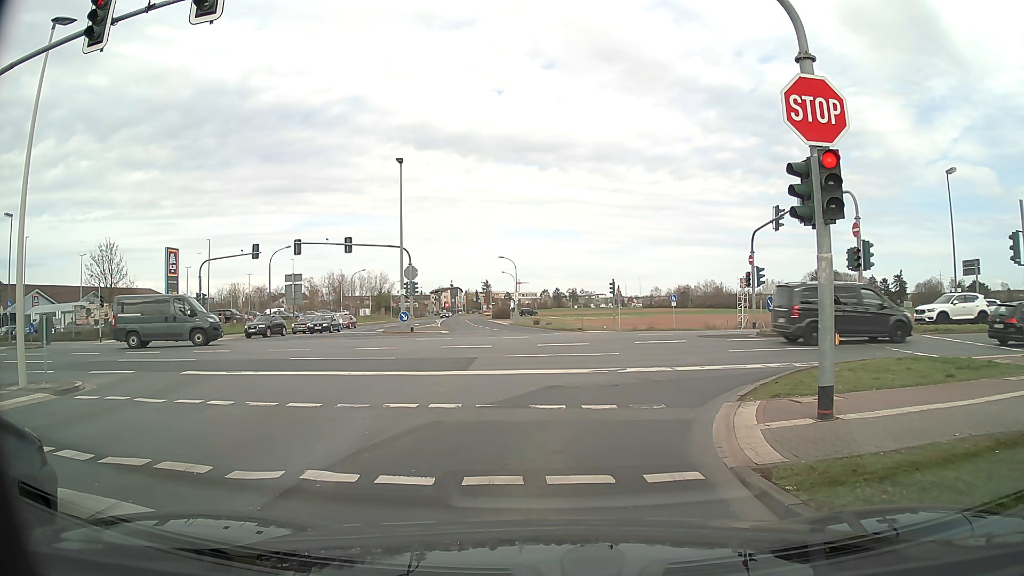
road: tertiary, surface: asphalt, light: Day
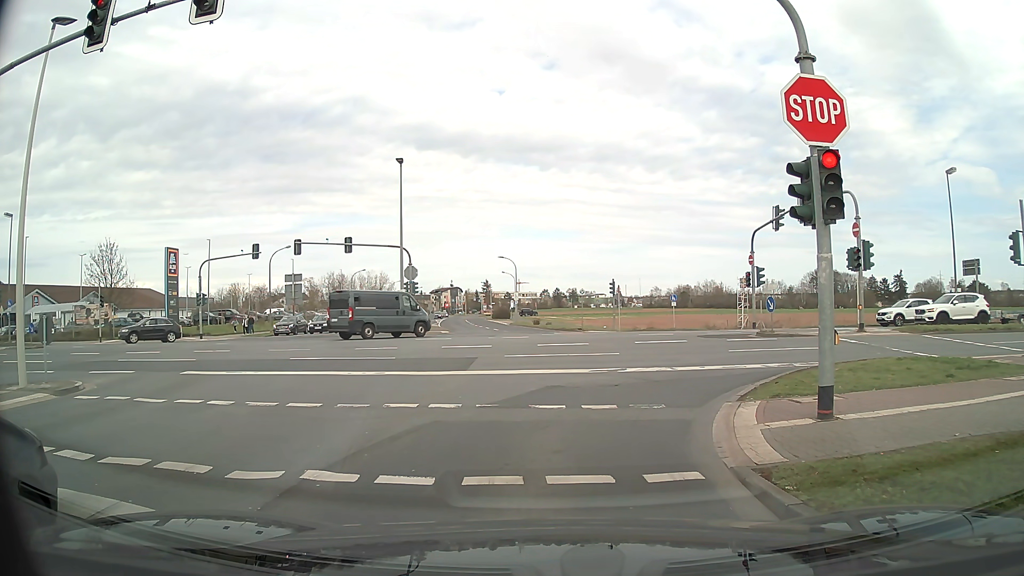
(0.0, 0.0) m; 0°
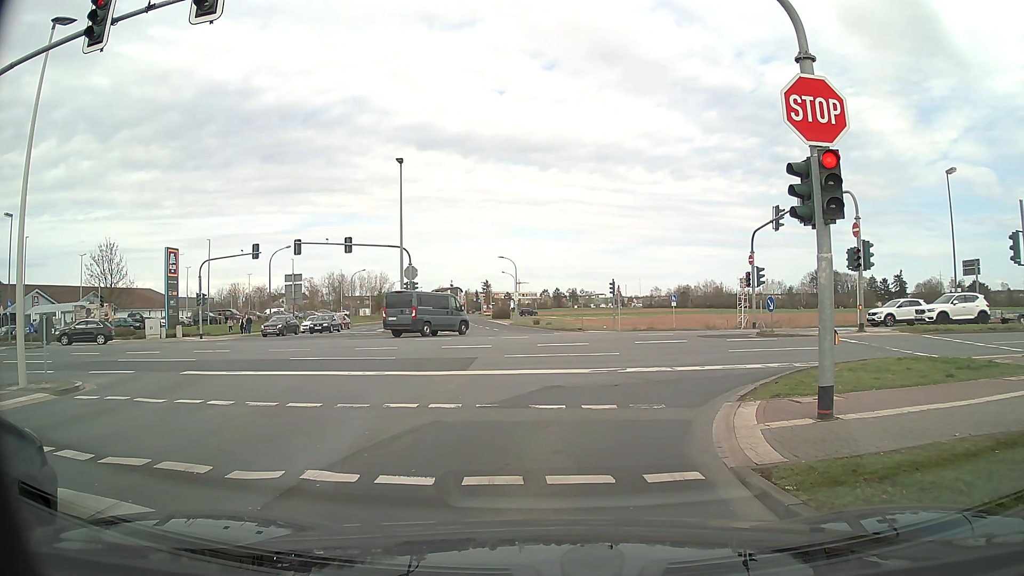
(0.0, 0.0) m; 0°
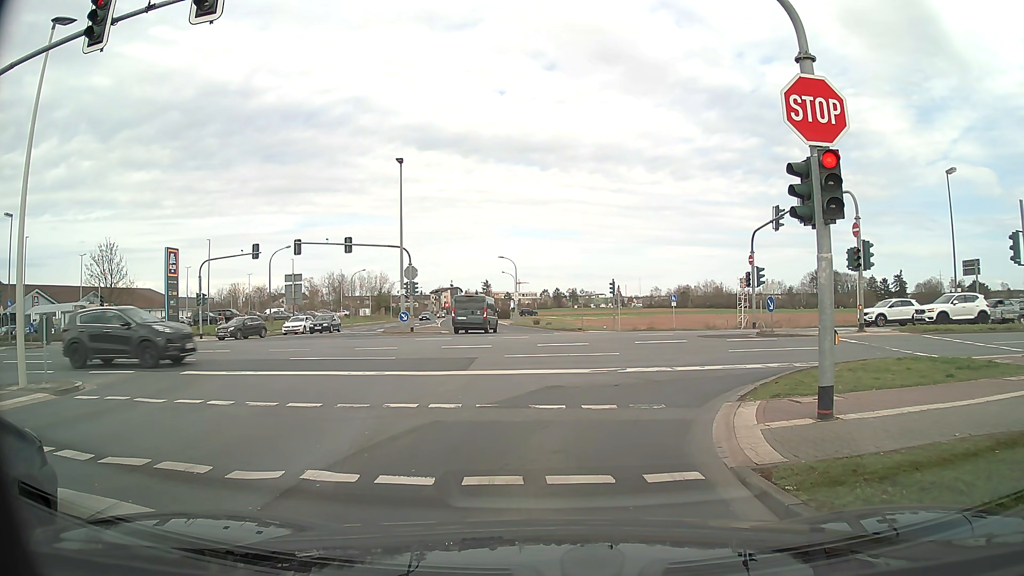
(0.0, 0.0) m; 0°
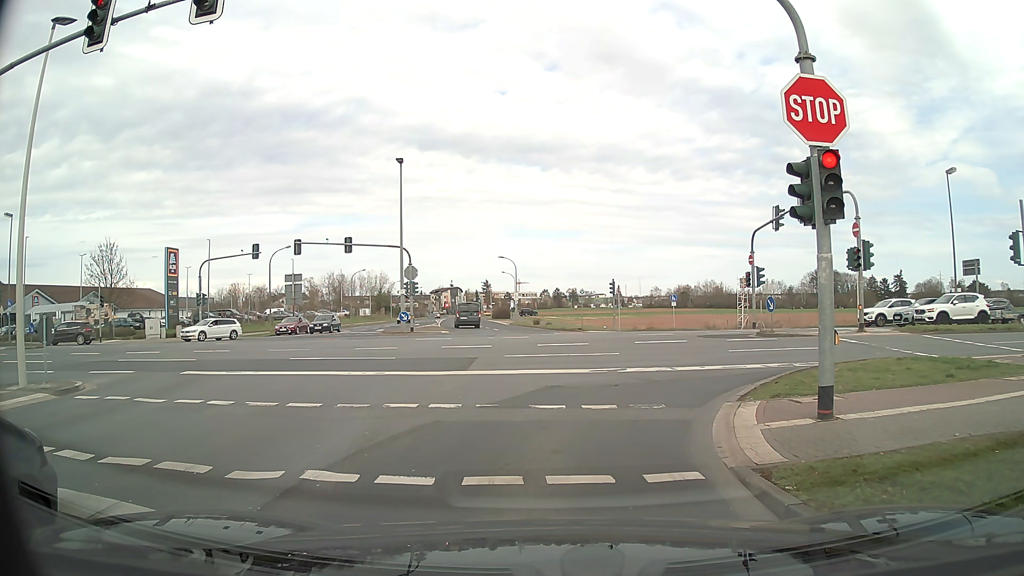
(0.0, 0.0) m; 0°
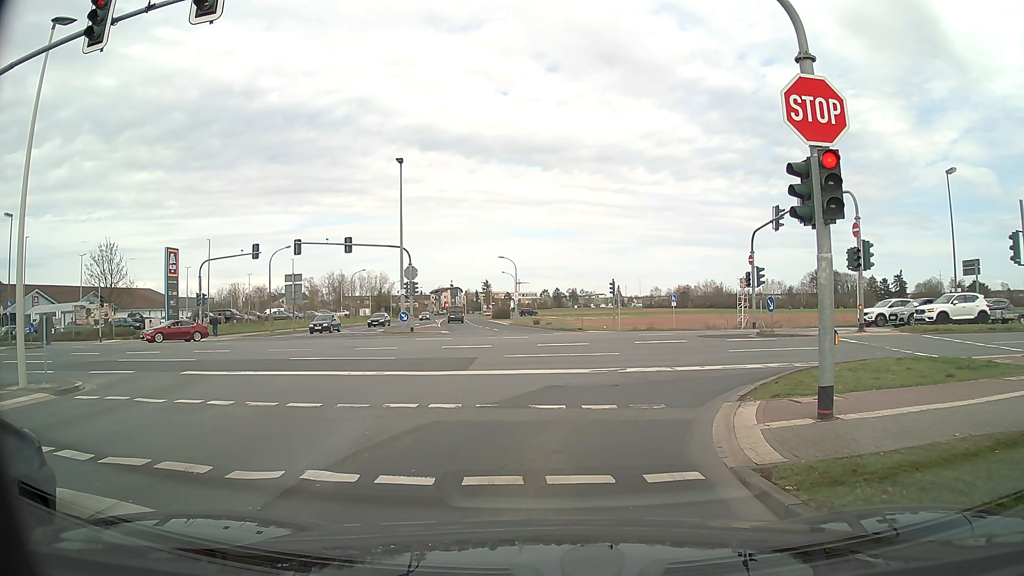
(0.0, 0.0) m; 0°
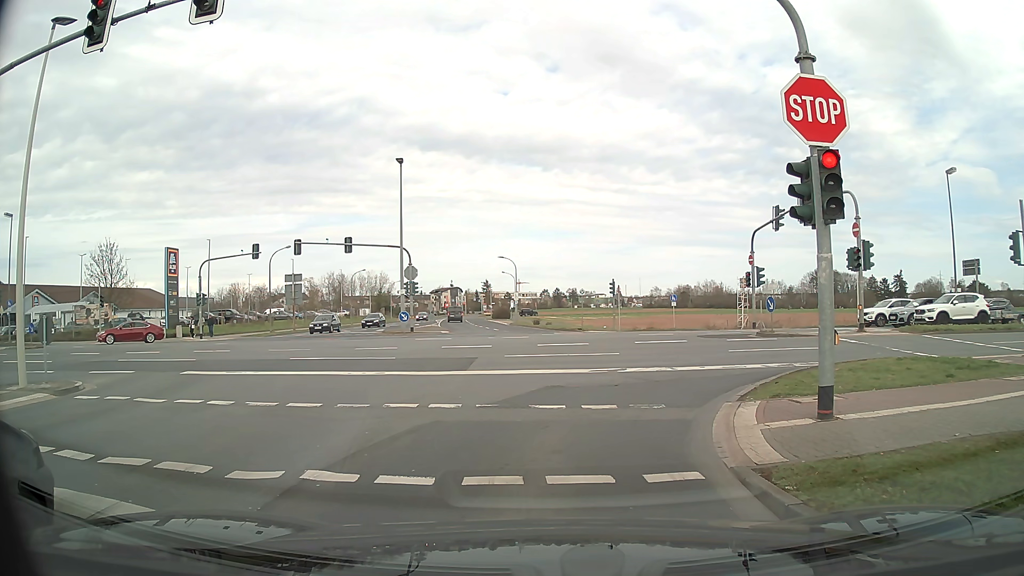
(0.0, 0.0) m; 0°
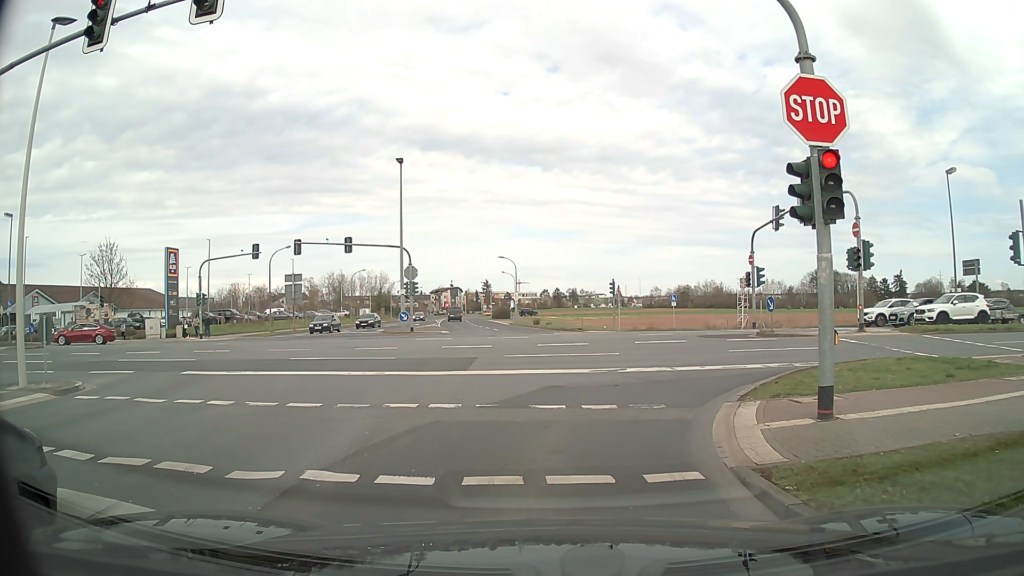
(0.0, 0.0) m; 0°
